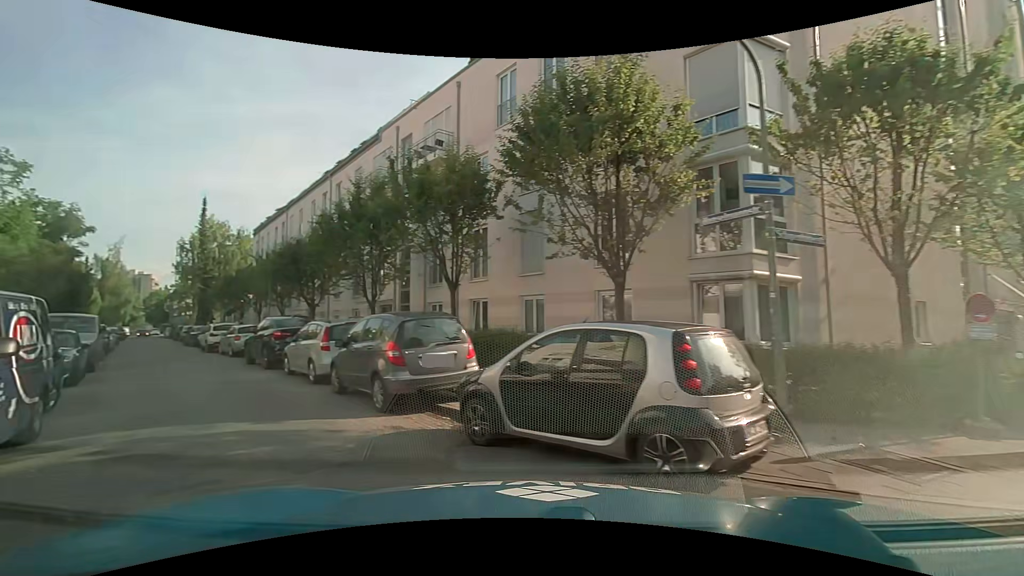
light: Day
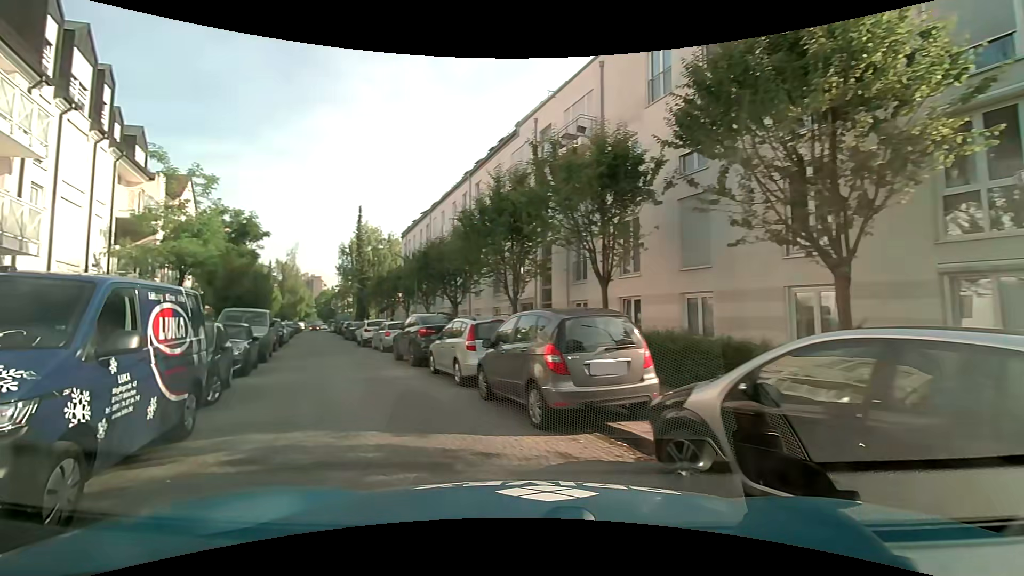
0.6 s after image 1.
(-0.3, +1.8) m; -16°
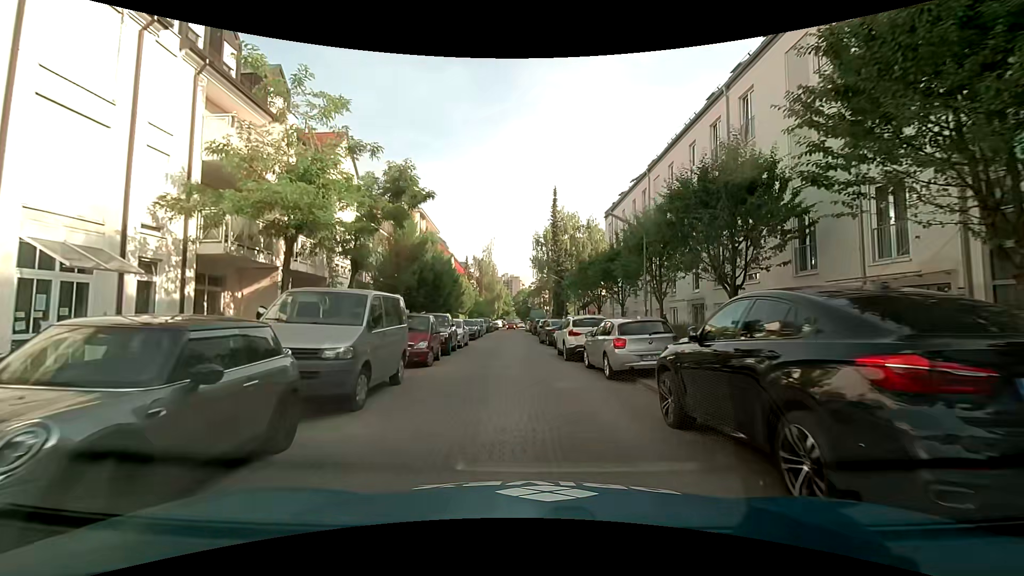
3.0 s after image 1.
(-3.3, +12.3) m; -21°
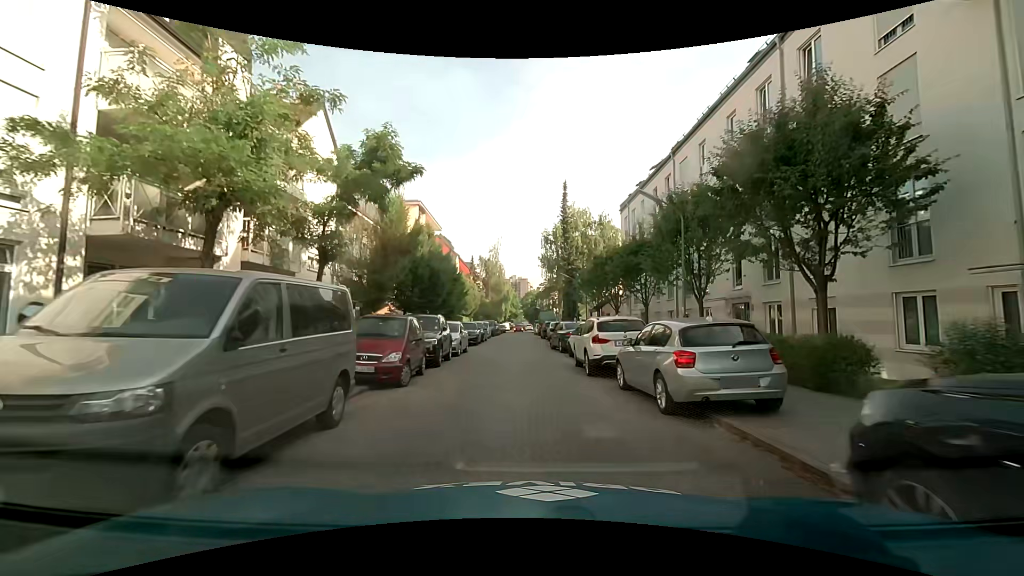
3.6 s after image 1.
(0.0, +4.1) m; 0°
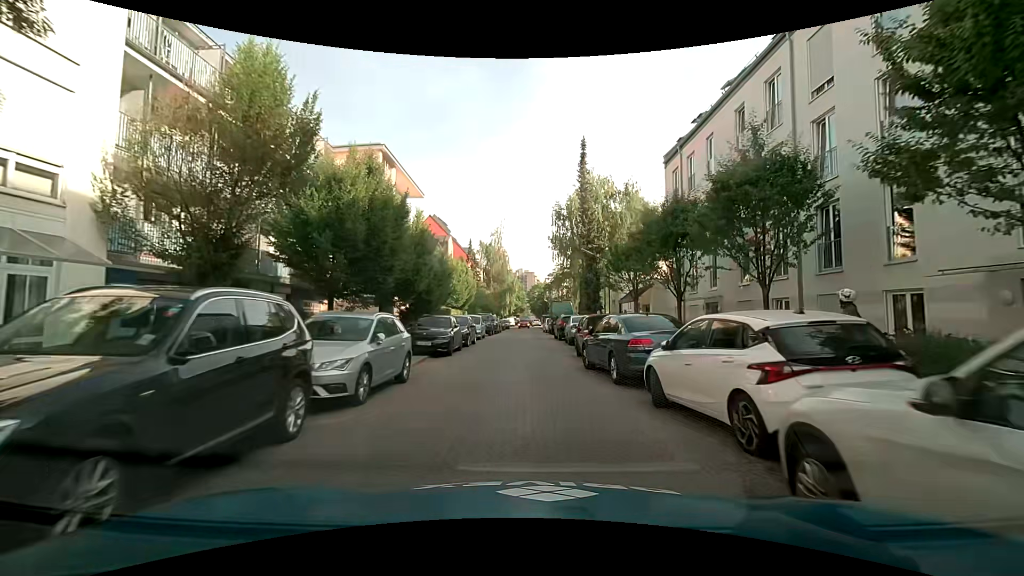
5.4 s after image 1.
(-0.1, +13.0) m; -1°
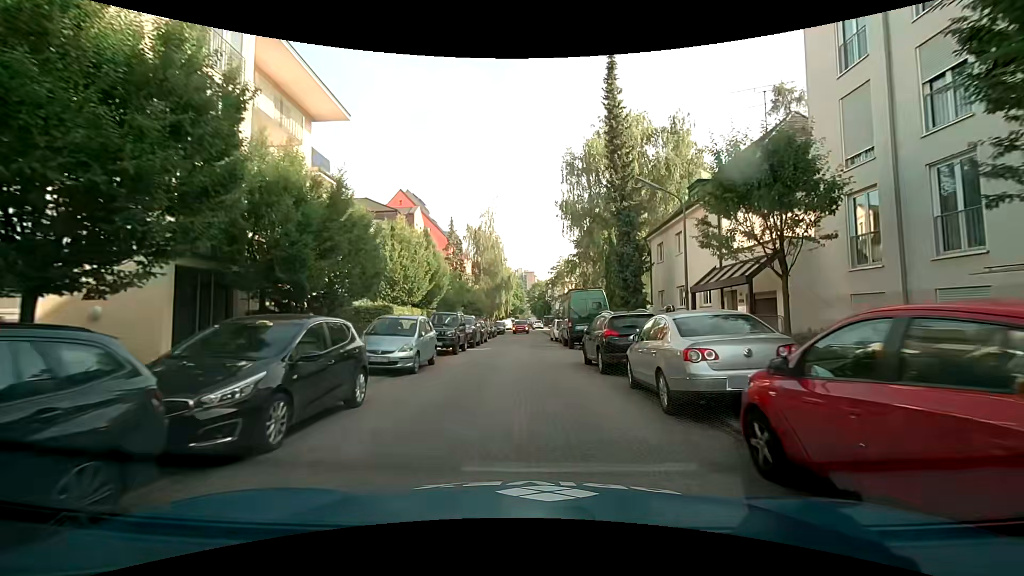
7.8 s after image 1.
(+0.1, +17.8) m; -1°
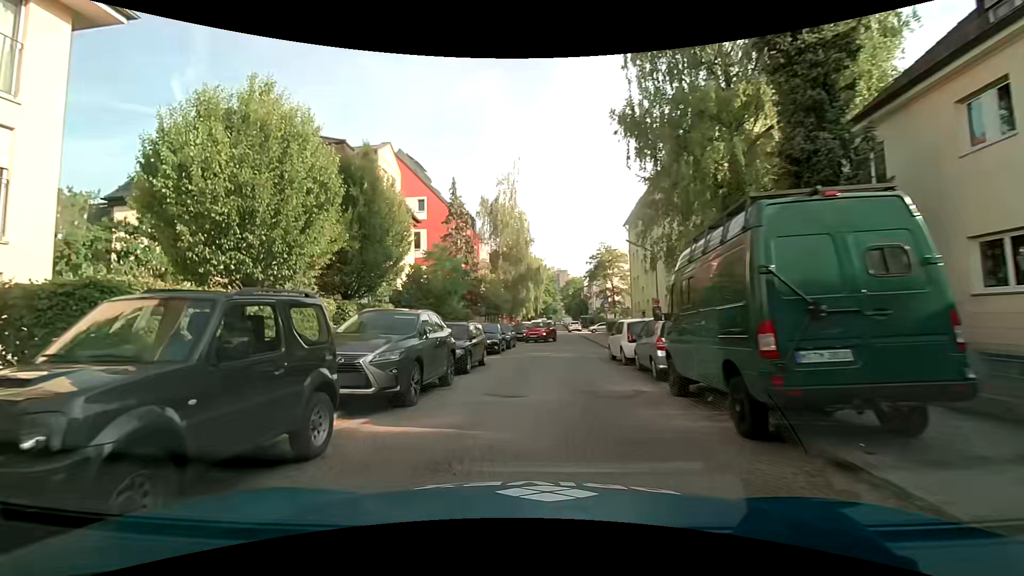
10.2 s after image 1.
(+0.2, +17.1) m; -4°
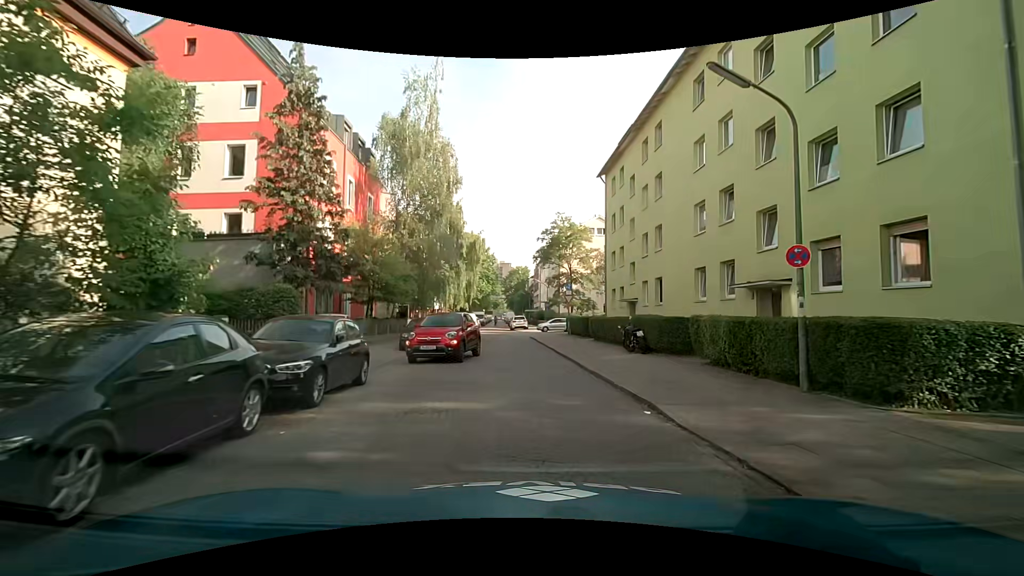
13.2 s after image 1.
(+1.4, +19.8) m; +7°
